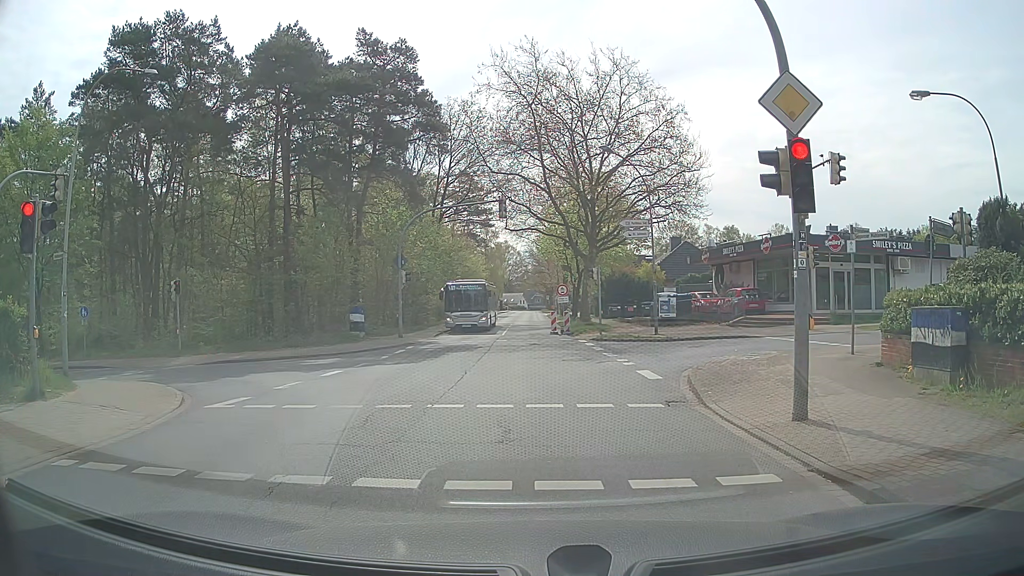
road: tertiary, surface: asphalt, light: Day
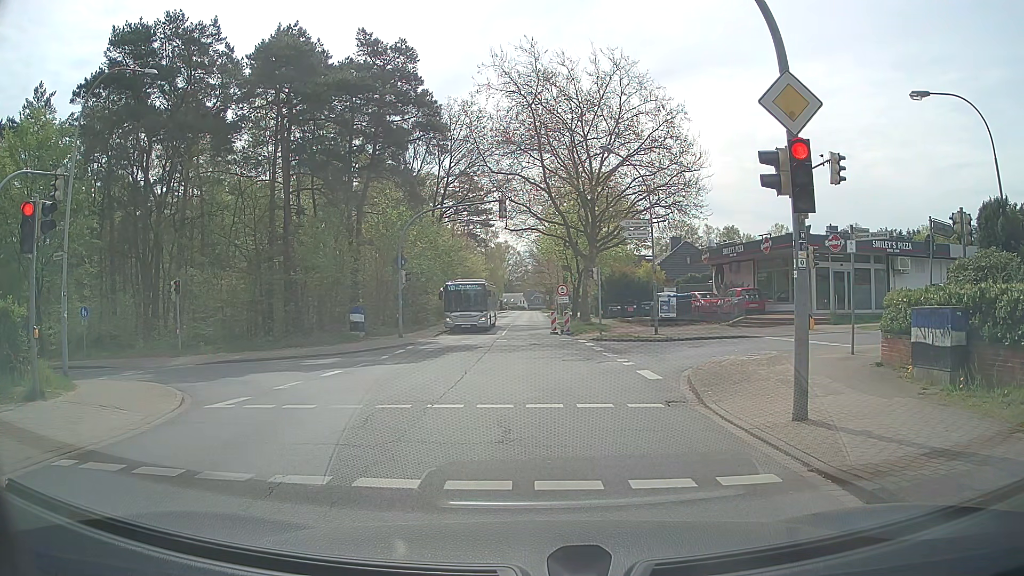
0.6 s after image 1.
(0.0, 0.0) m; 0°
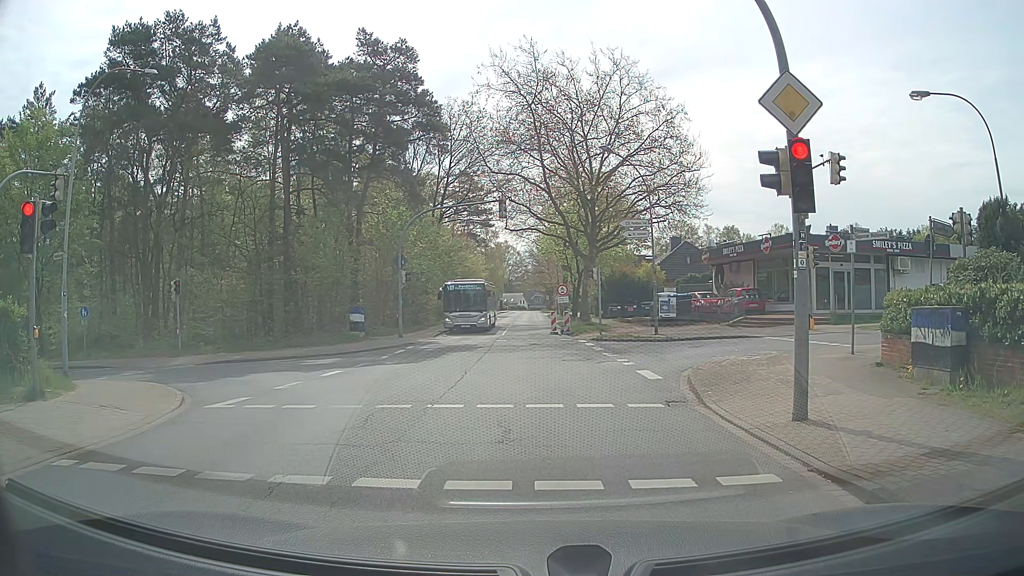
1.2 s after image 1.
(0.0, 0.0) m; 0°
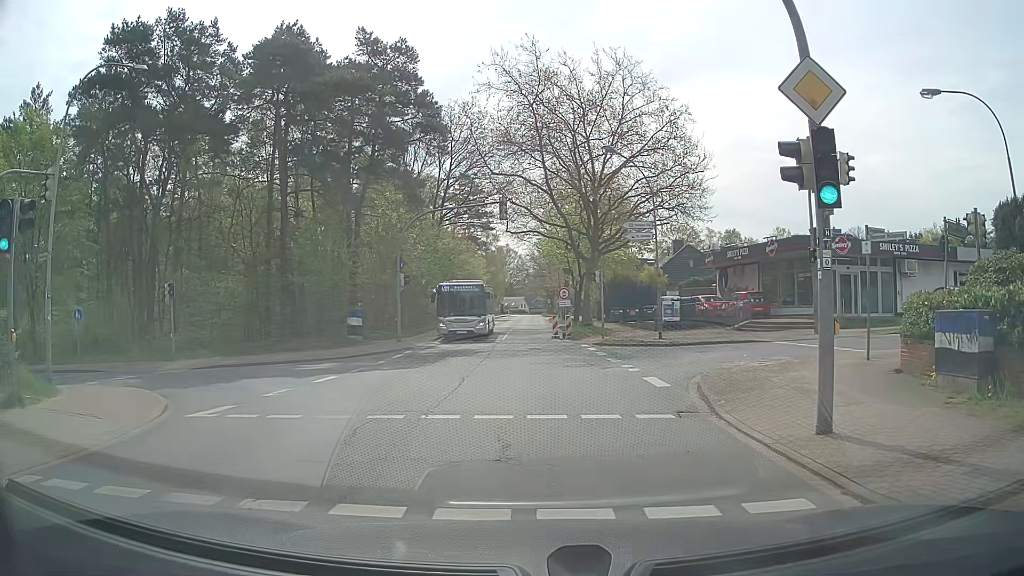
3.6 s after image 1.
(0.0, +0.7) m; 0°
